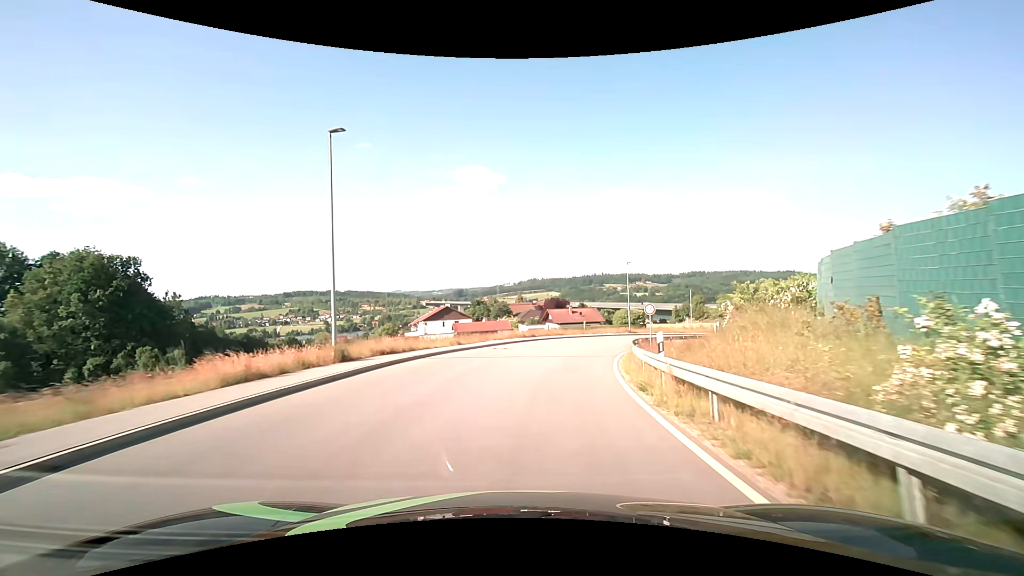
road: unclassified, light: Day
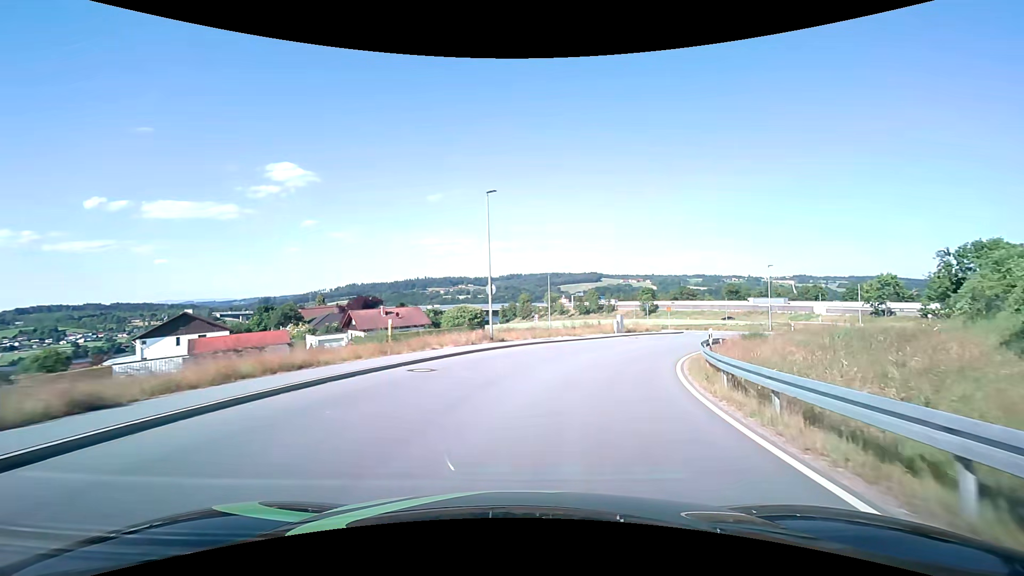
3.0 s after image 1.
(+4.1, +32.0) m; +19°
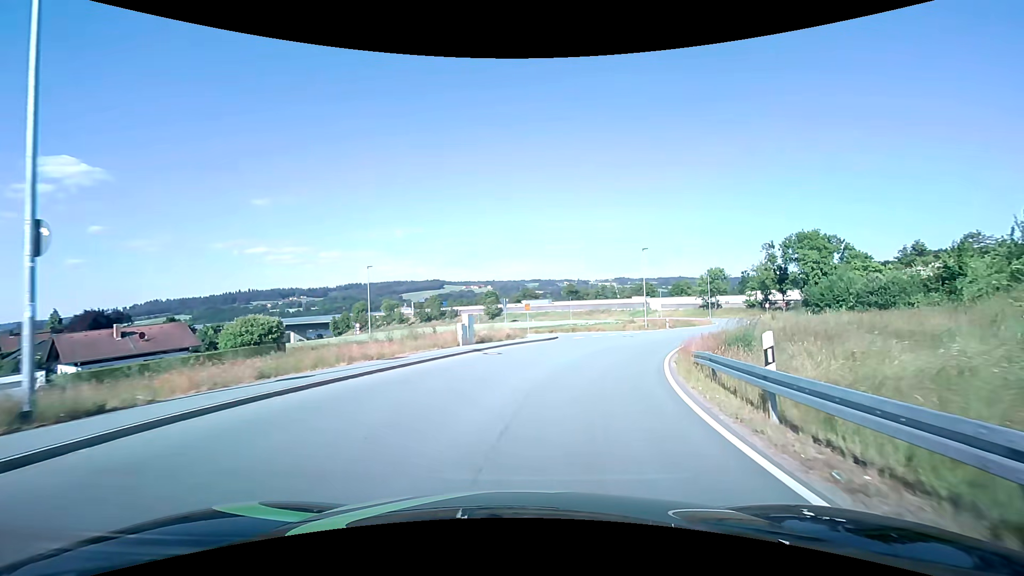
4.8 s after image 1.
(+2.8, +17.6) m; +18°
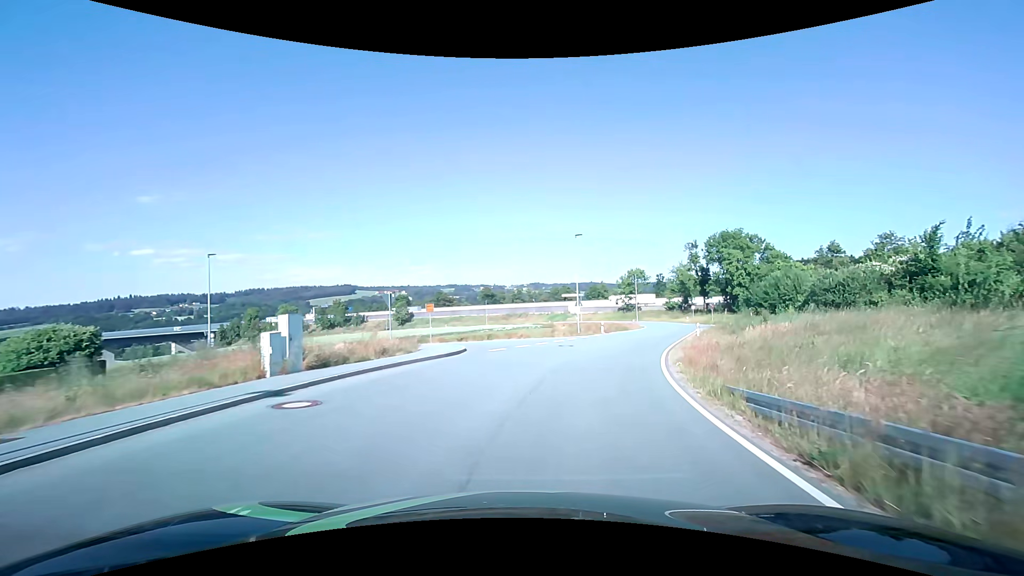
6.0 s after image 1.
(+0.9, +11.0) m; +9°
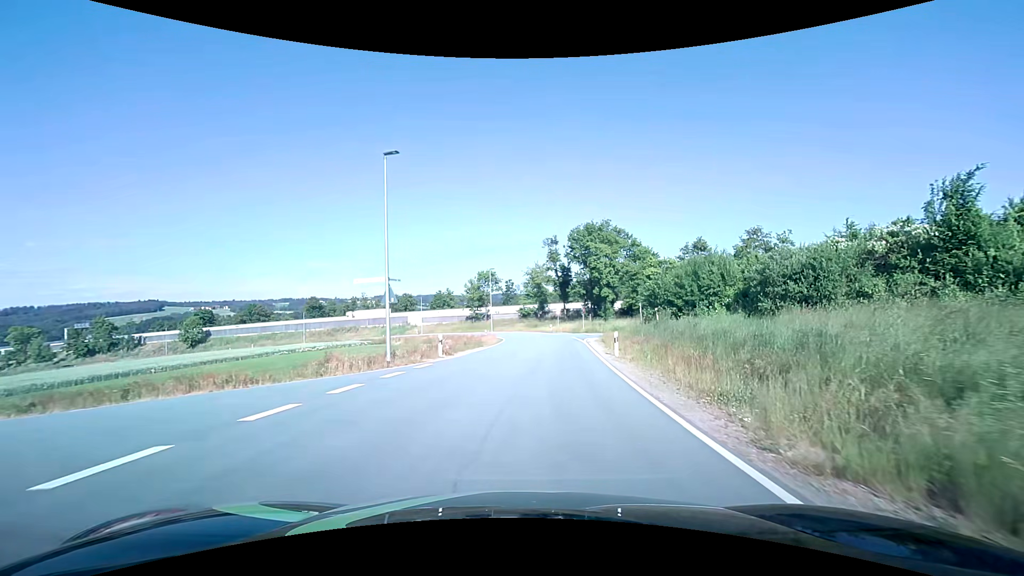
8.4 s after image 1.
(+3.5, +21.0) m; +18°
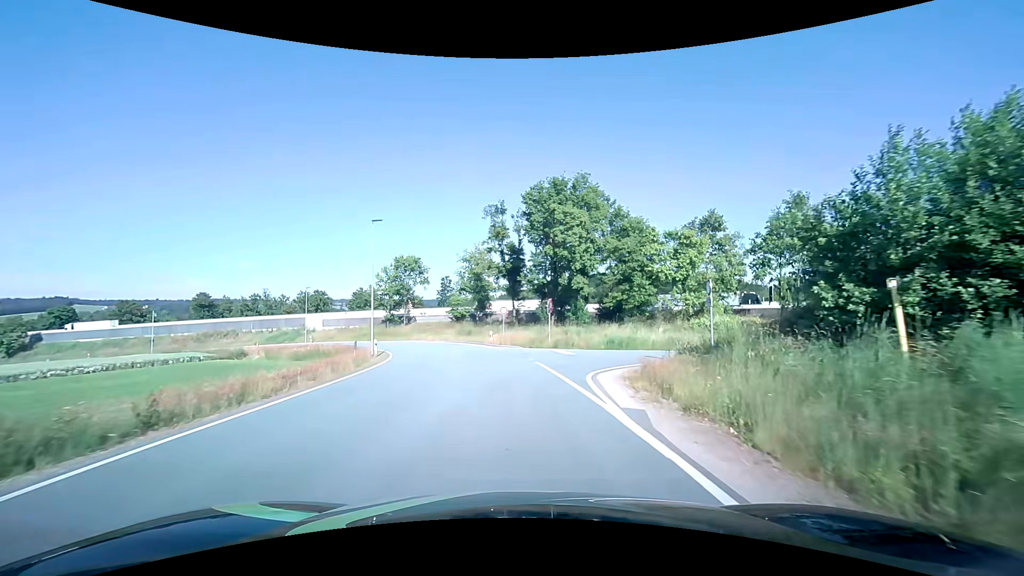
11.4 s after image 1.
(+2.1, +28.2) m; +6°
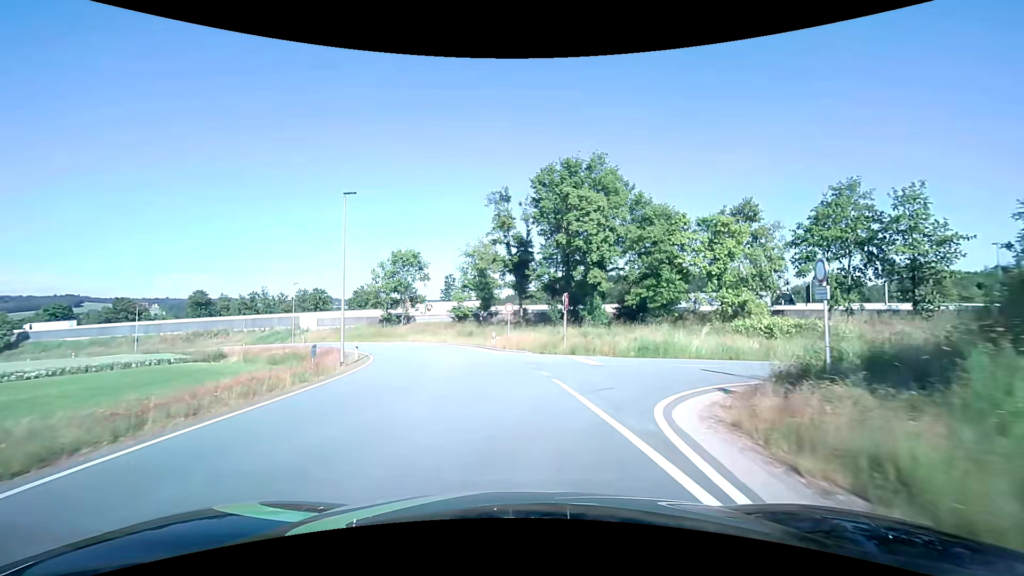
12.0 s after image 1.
(0.0, +6.2) m; -1°
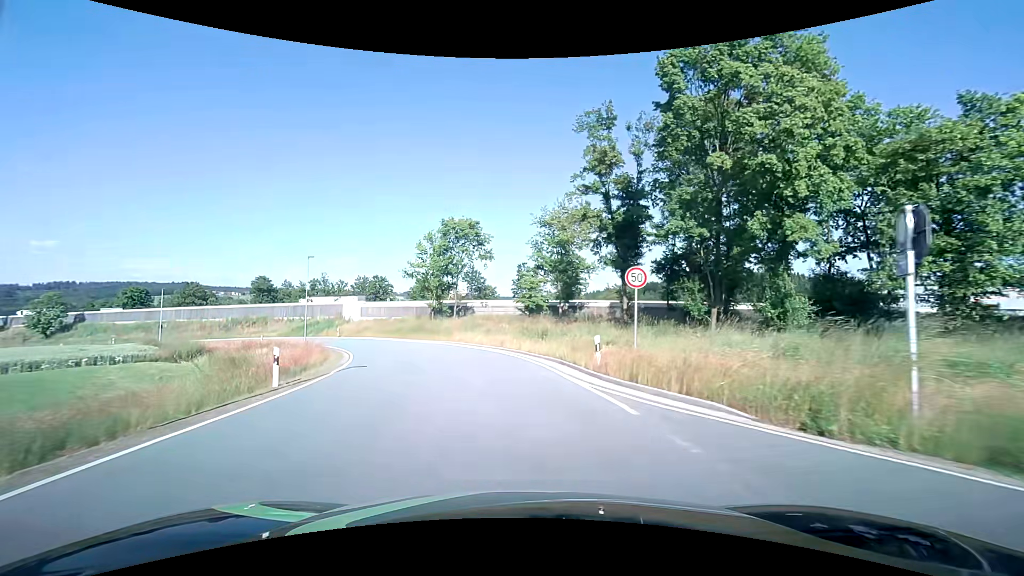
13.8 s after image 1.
(-1.4, +19.2) m; -9°
(0, +10) (-2, +20) (-4, +30) (-8, +39) (-13, +48) (-19, +55) (-26, +62) (-33, +69) (-41, +75) (-51, +79) m
